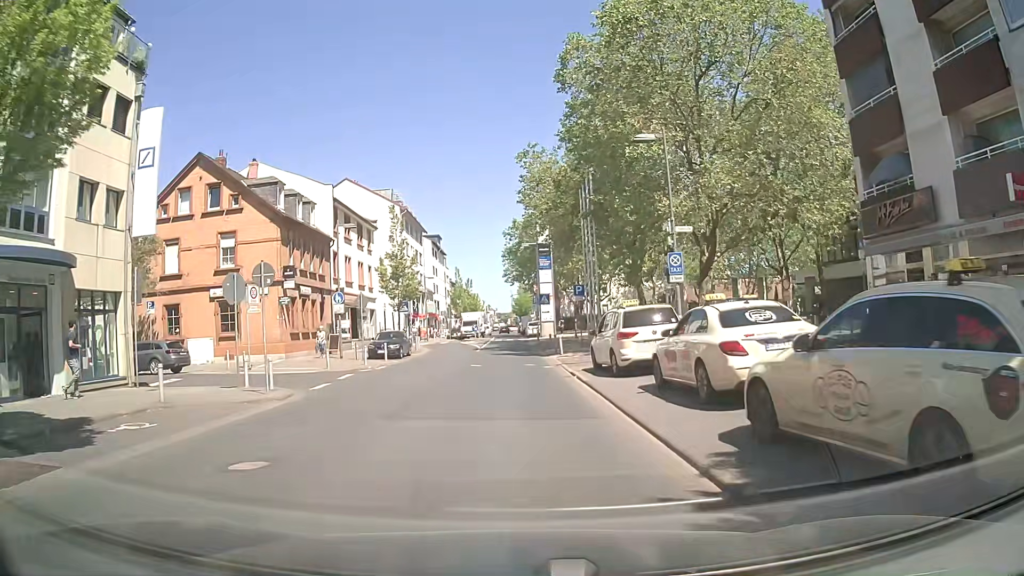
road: secondary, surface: asphalt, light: Day
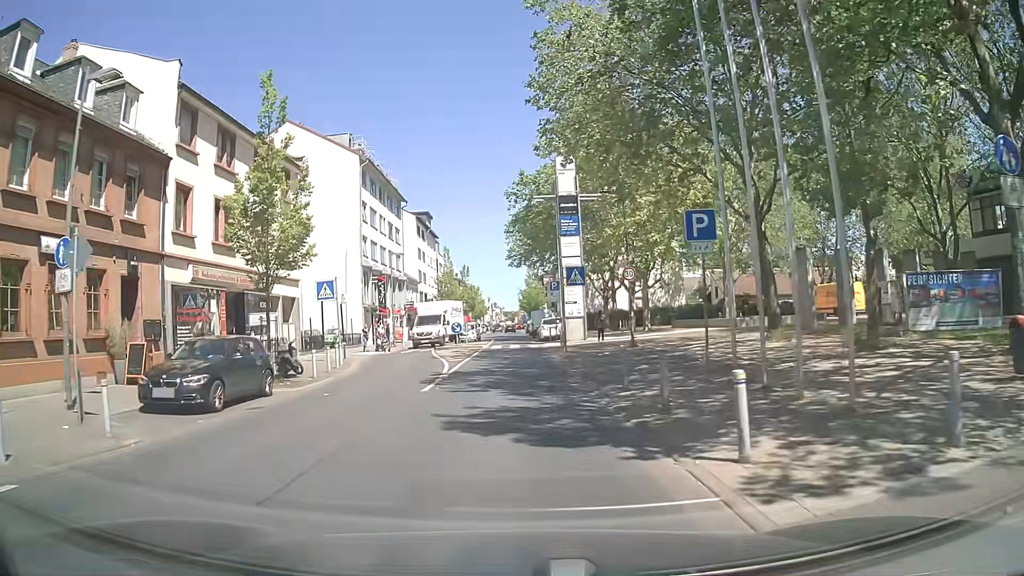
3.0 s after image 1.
(-0.2, +22.8) m; -2°
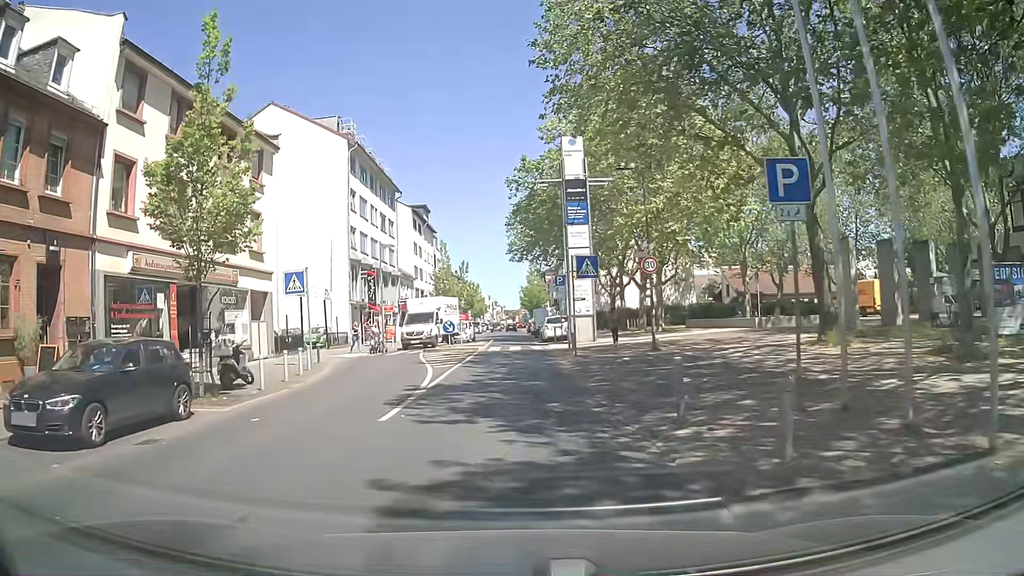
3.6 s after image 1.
(+0.1, +4.3) m; -1°
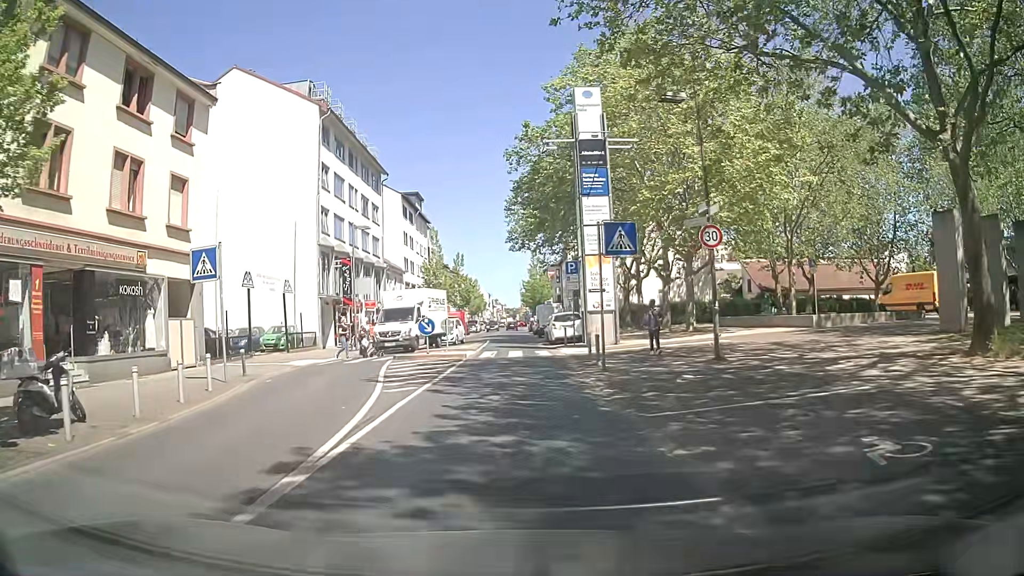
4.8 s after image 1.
(+0.2, +7.6) m; 0°
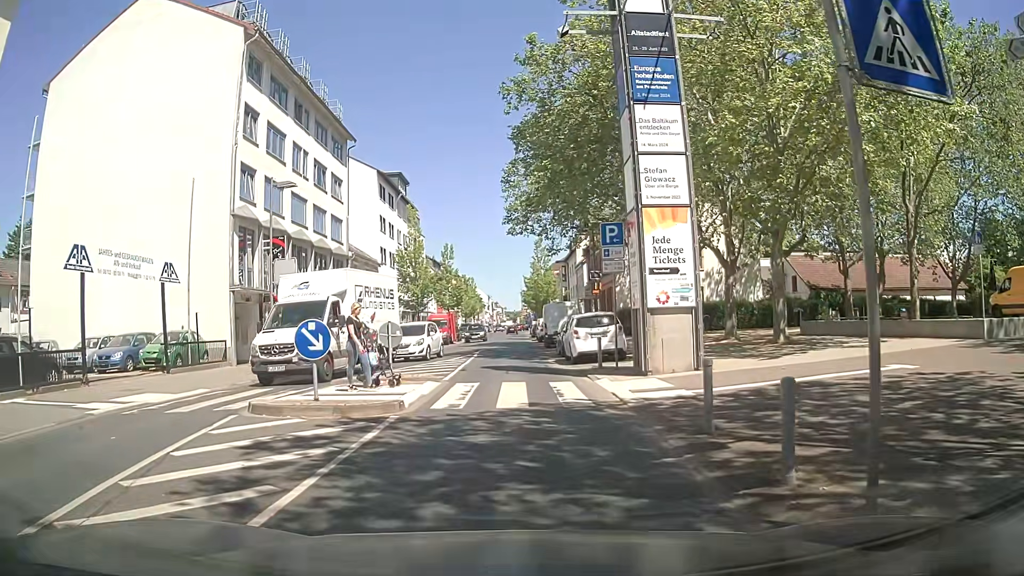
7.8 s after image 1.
(+0.2, +12.4) m; +1°
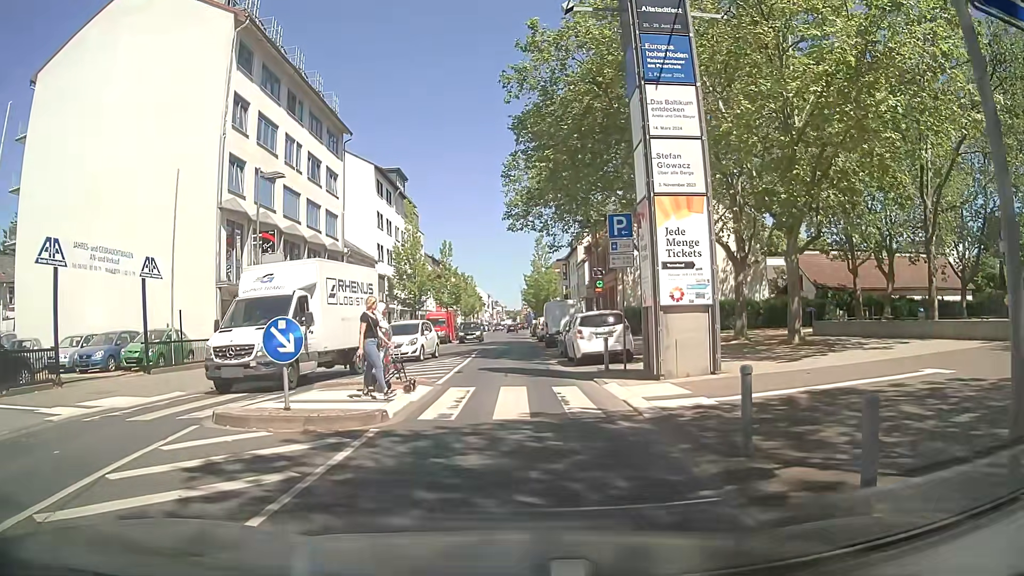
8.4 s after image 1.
(0.0, +1.2) m; -1°
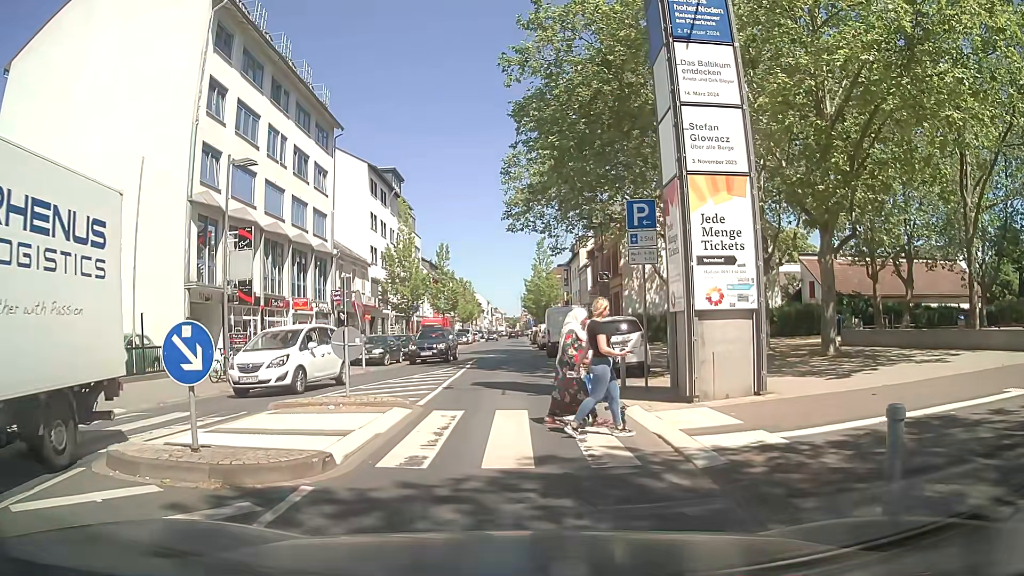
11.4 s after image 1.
(+0.1, +2.6) m; +2°
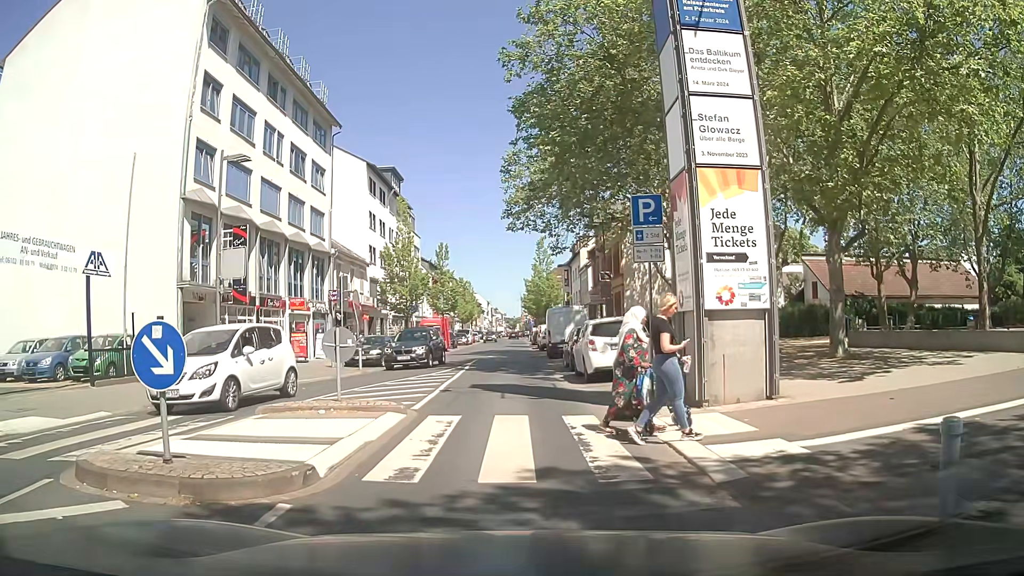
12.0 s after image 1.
(0.0, +0.6) m; 0°
(0, +10) (-1, +20) (-1, +30) (-1, +40) (-2, +50) (-2, +60) (-2, +70) (-2, +80) (-3, +90) (-3, +100) m
